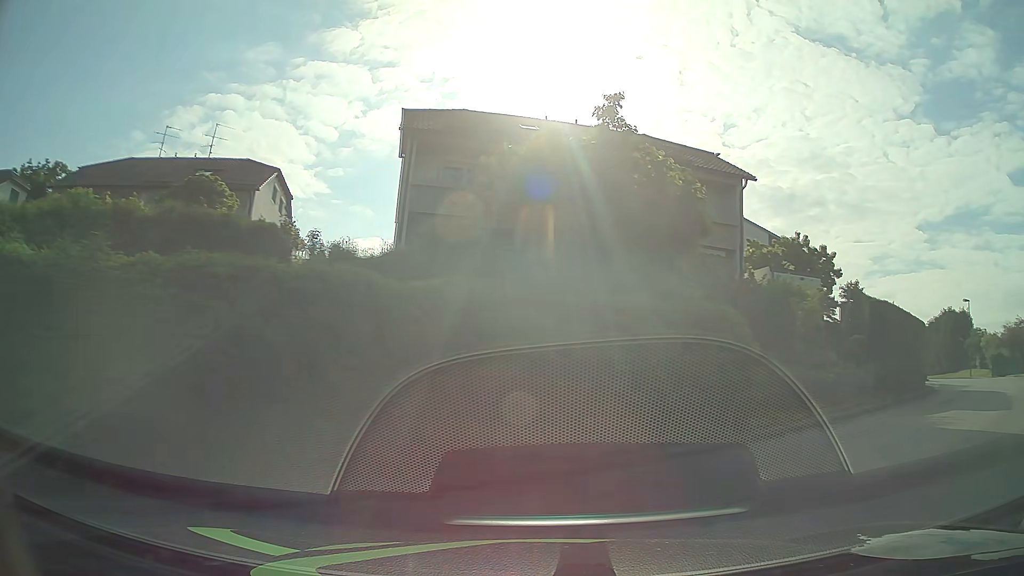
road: unclassified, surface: asphalt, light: Day
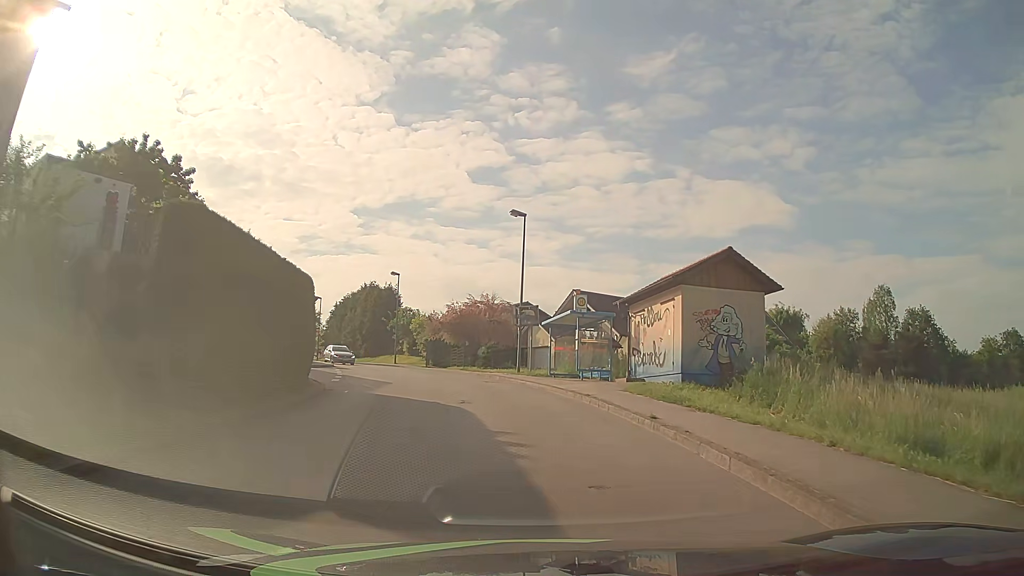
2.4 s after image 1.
(+7.4, +11.2) m; +51°
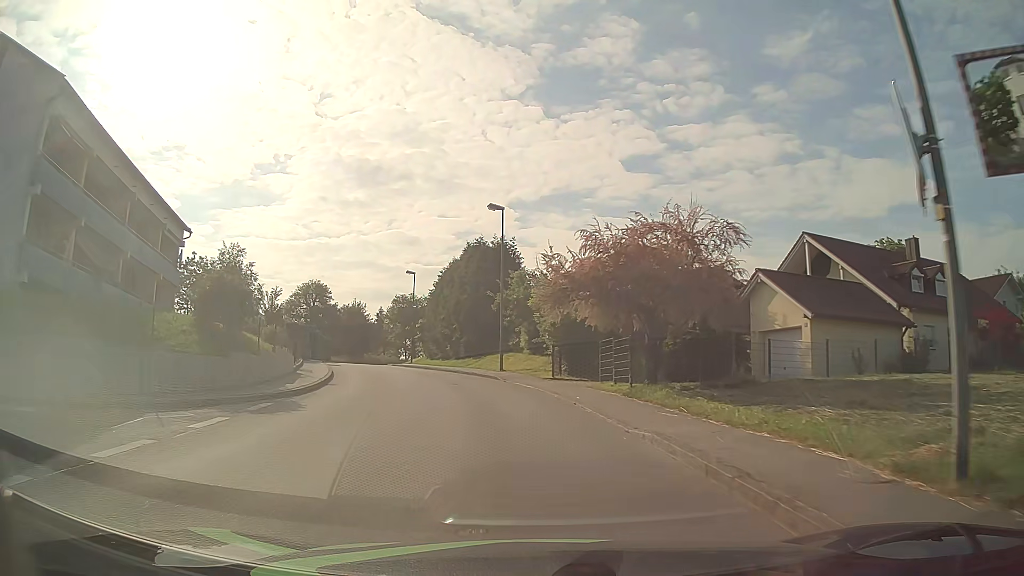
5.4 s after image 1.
(-2.6, +27.3) m; -14°
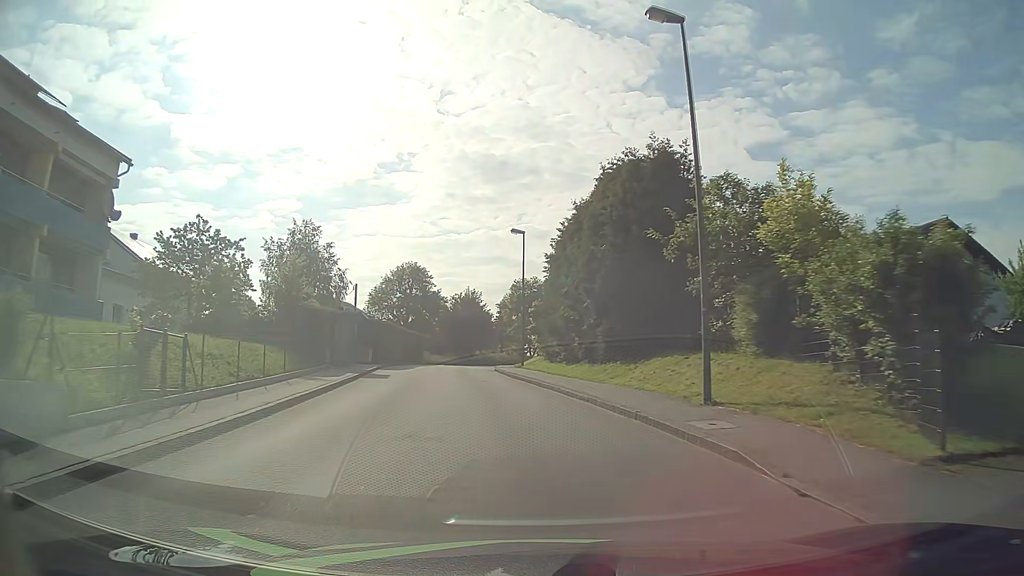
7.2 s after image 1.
(-2.0, +19.4) m; -11°
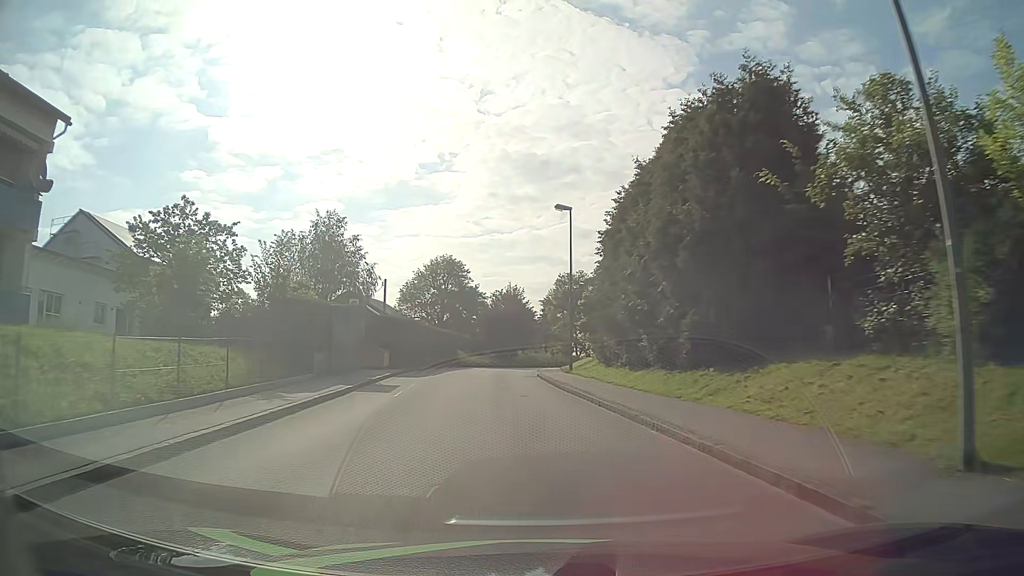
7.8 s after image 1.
(-0.2, +6.8) m; -4°
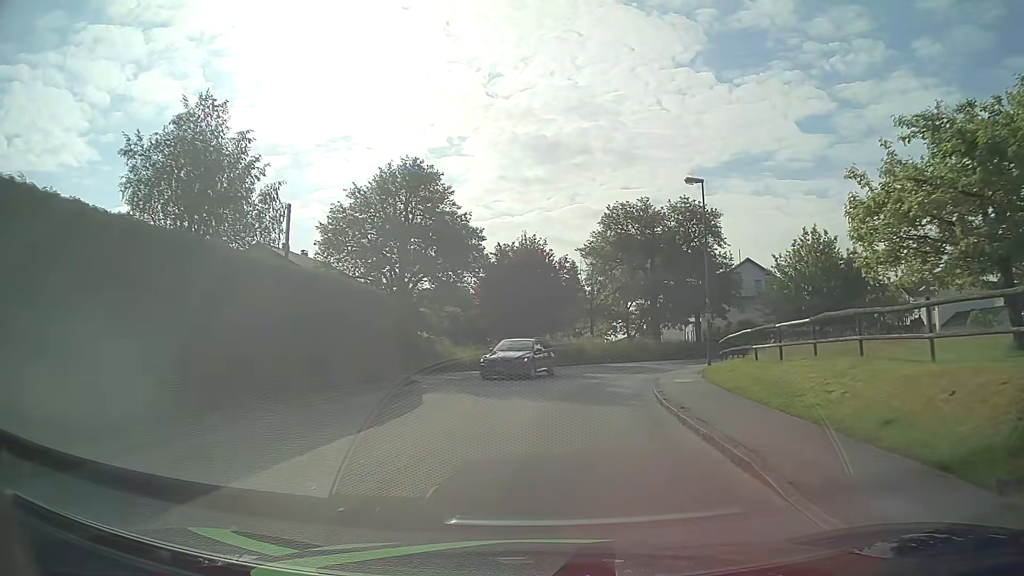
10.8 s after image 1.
(-1.7, +34.8) m; -1°
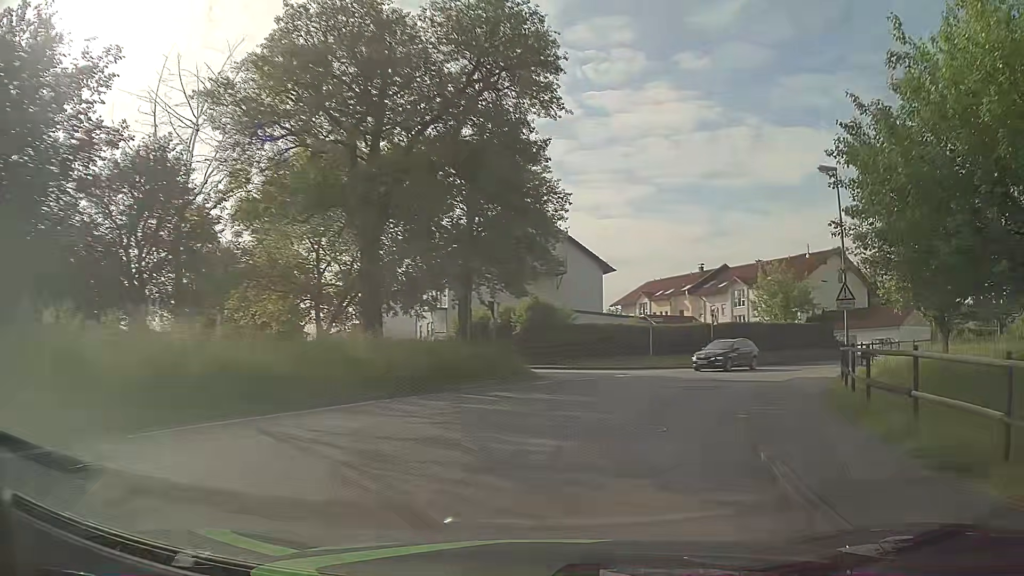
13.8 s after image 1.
(+5.1, +31.8) m; +24°
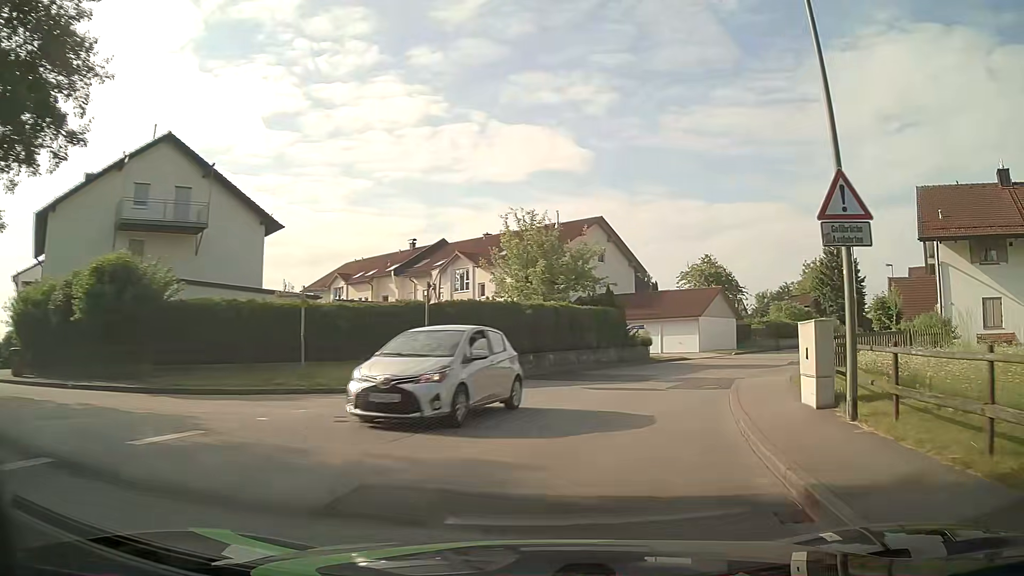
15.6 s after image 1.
(+3.9, +17.6) m; +25°
(+1, +10) (+4, +19) (+9, +28) (+14, +37) (+20, +45) (+26, +53) (+32, +61) (+37, +69) (+43, +77) (+49, +85) m
